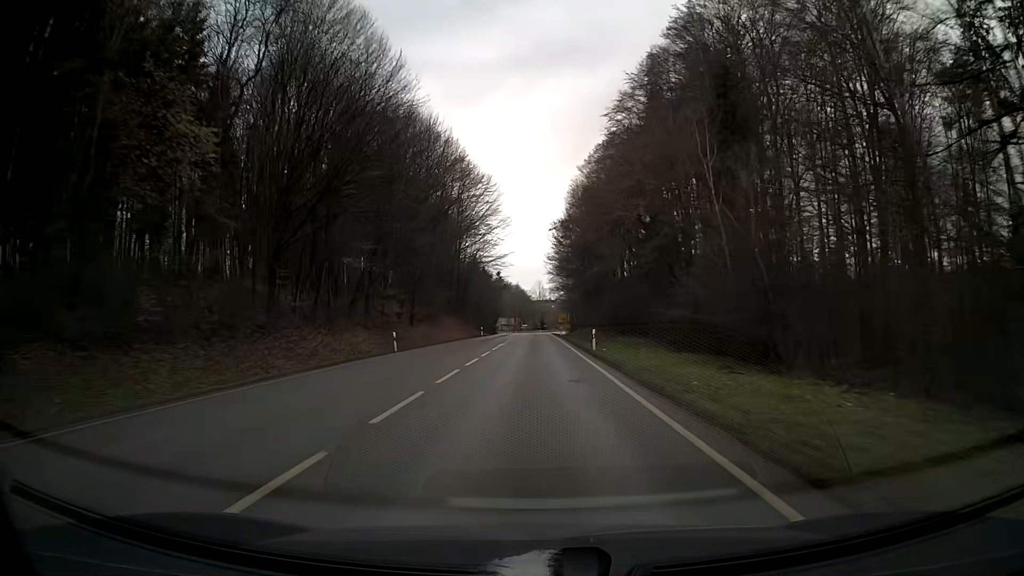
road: secondary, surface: asphalt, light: Day
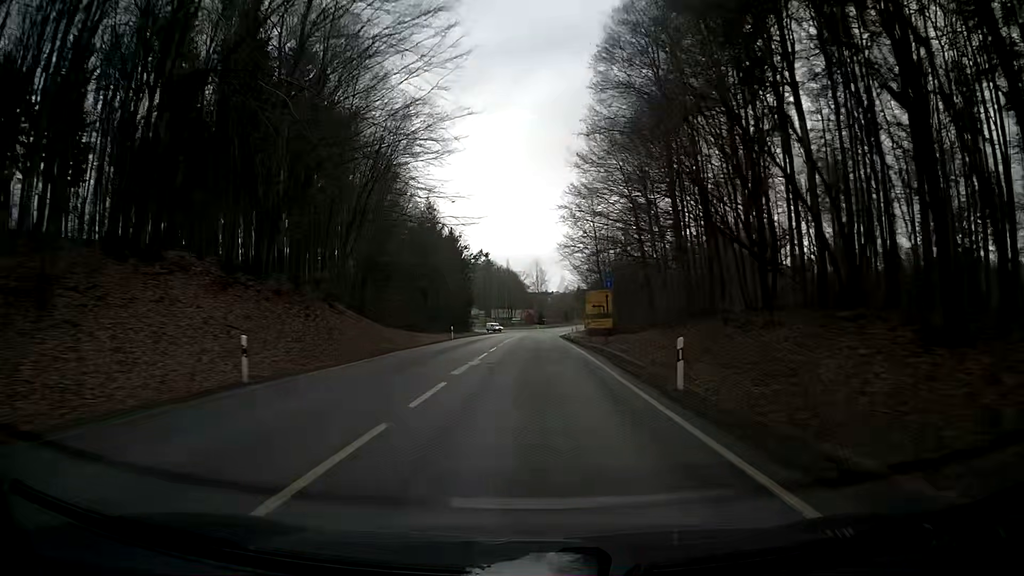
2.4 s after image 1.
(0.0, +64.9) m; 0°
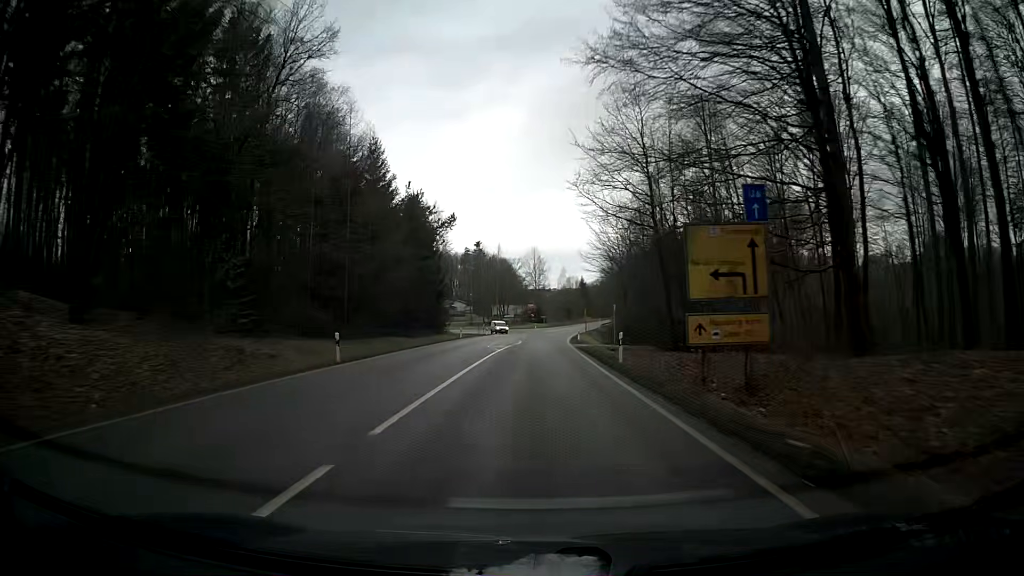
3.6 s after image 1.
(+0.1, +32.4) m; 0°
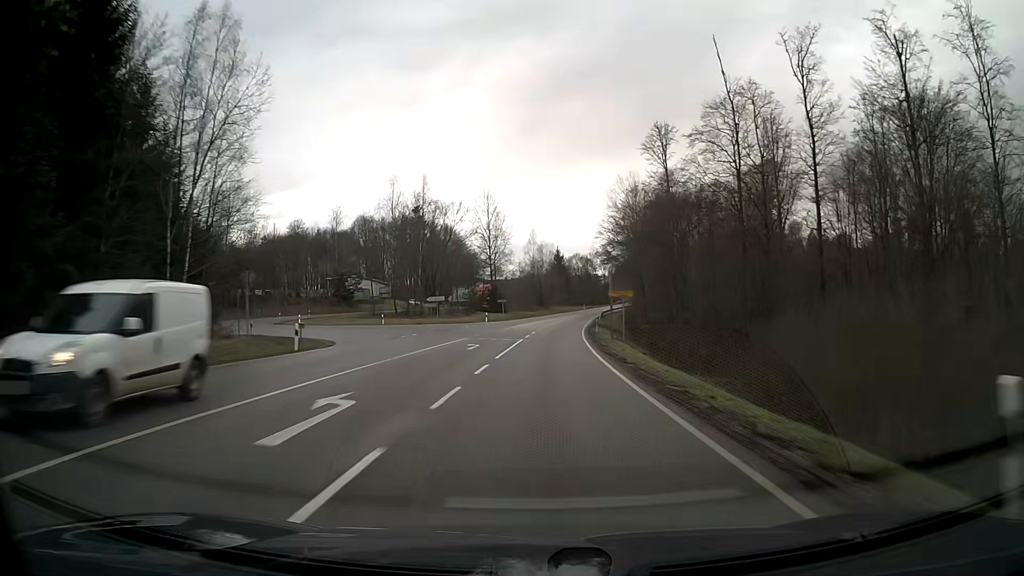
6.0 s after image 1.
(+1.4, +65.0) m; +3°
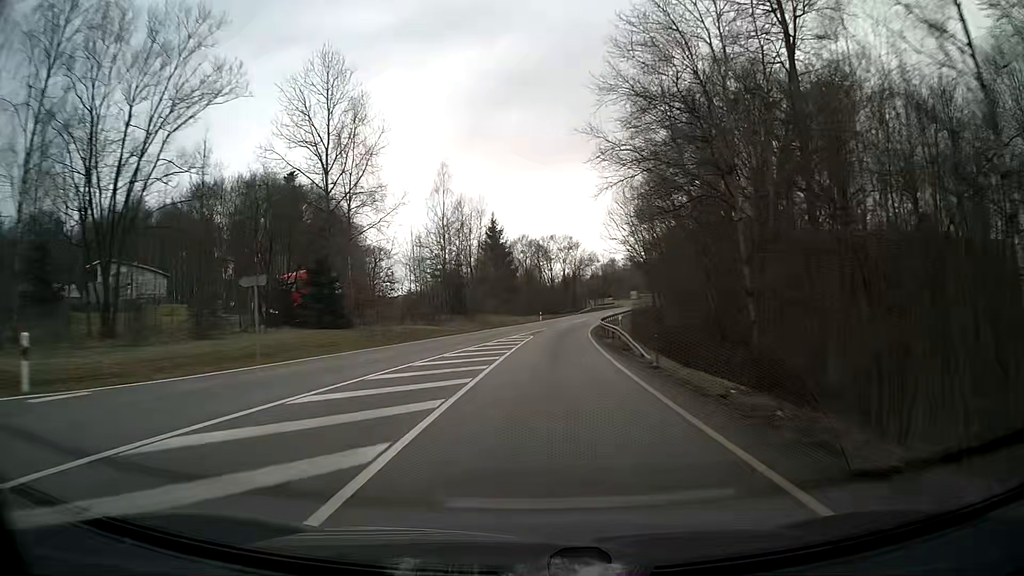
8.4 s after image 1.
(+2.9, +64.7) m; +5°
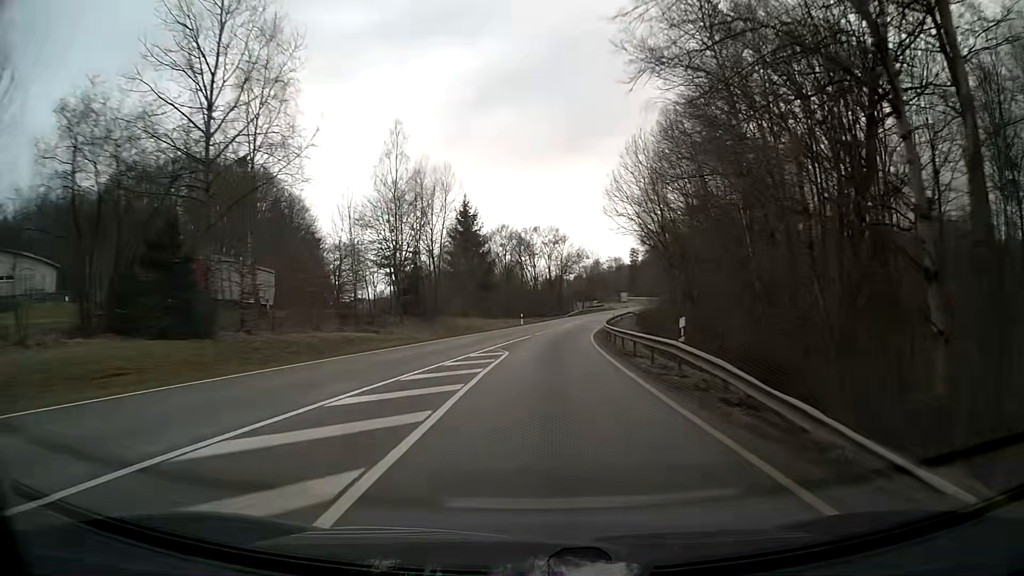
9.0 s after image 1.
(+0.2, +16.1) m; +2°
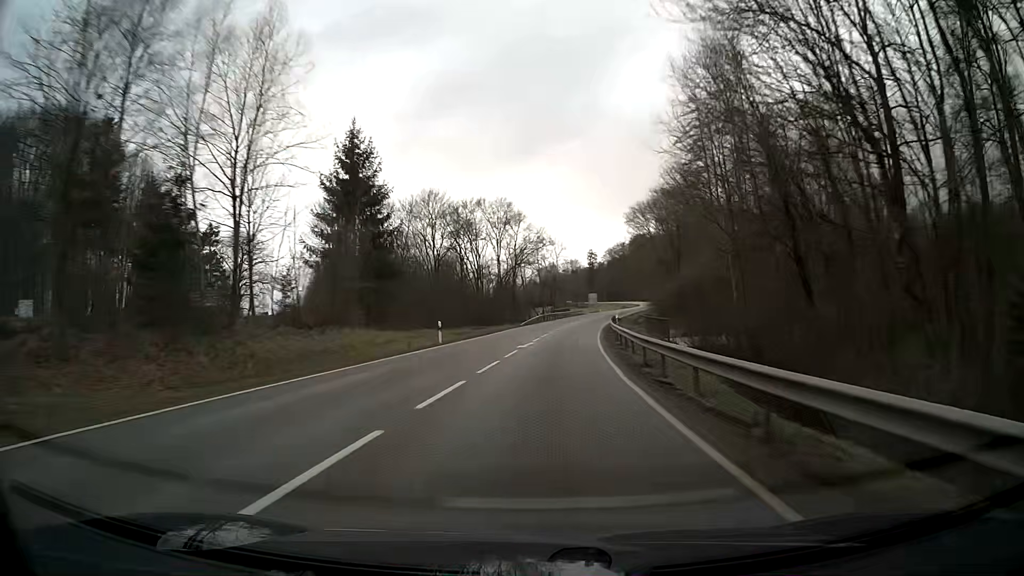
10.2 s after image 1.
(+1.1, +32.1) m; +4°
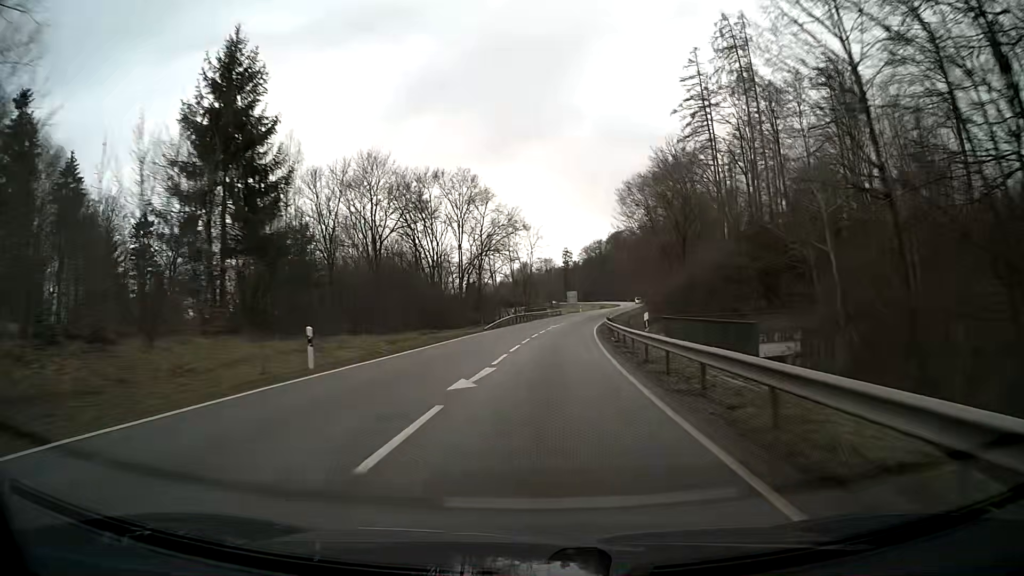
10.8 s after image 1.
(+0.3, +16.0) m; +2°
